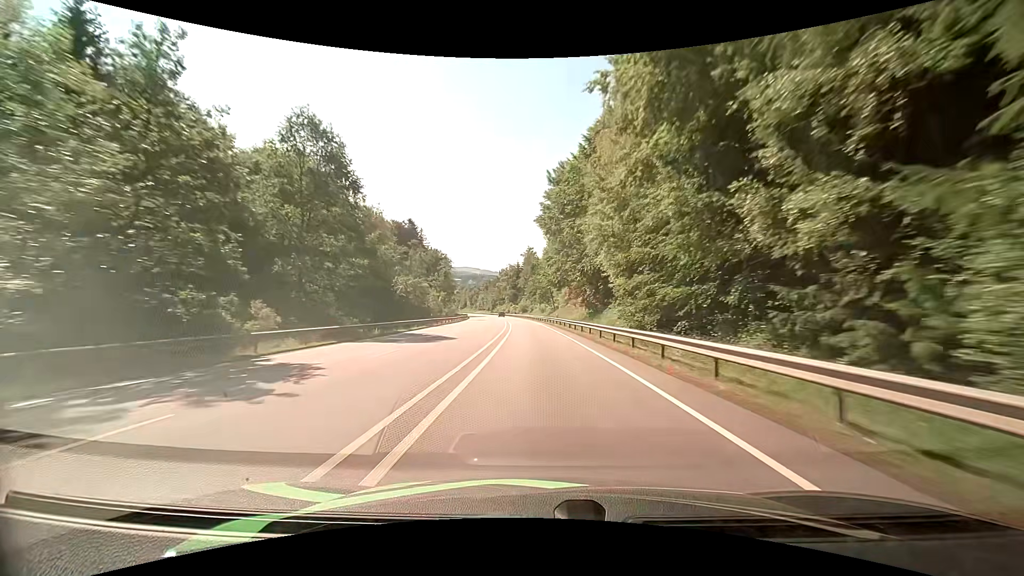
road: primary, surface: asphalt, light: Day
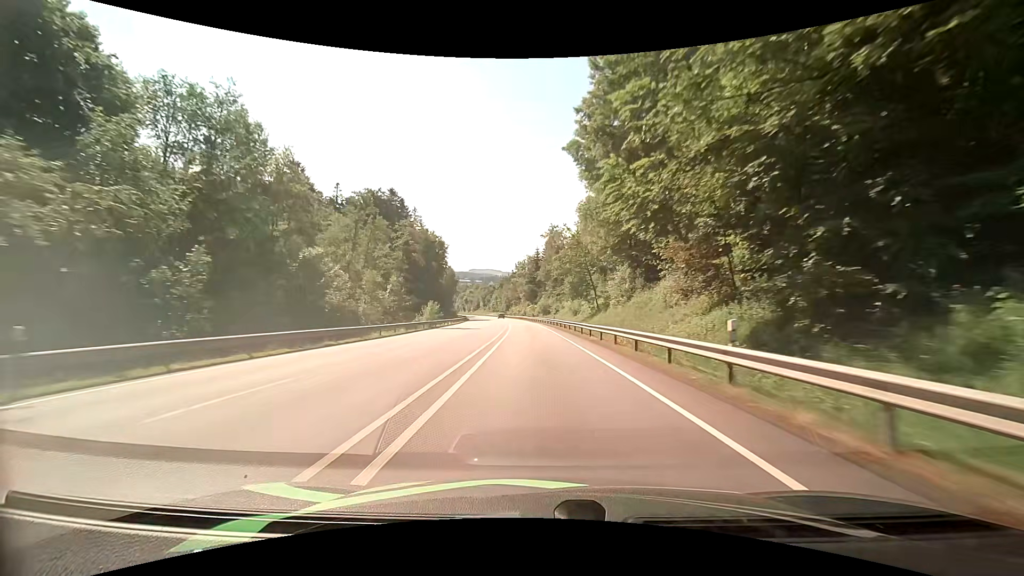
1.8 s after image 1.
(-1.2, +44.9) m; -3°
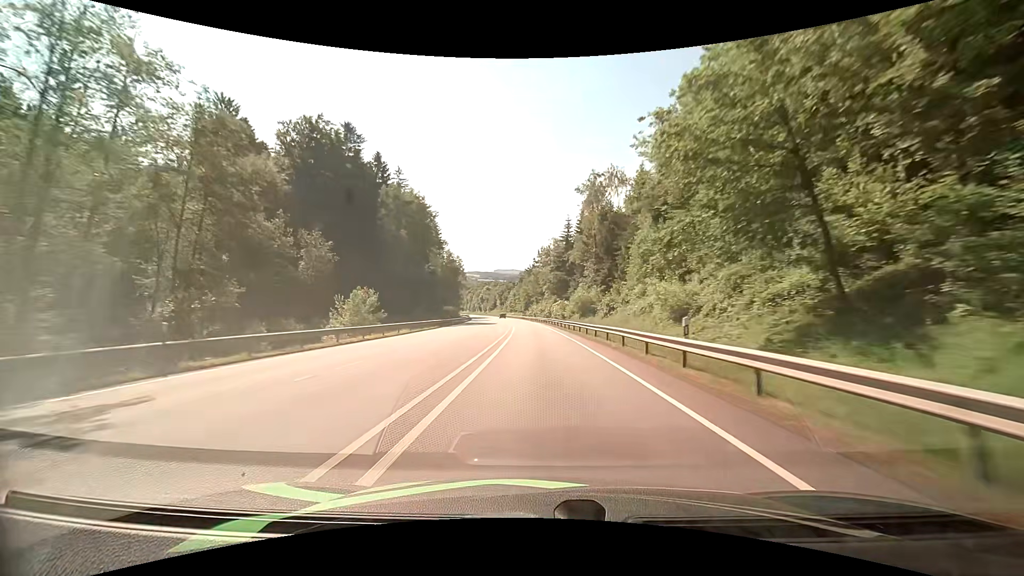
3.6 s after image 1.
(-1.2, +44.8) m; -3°
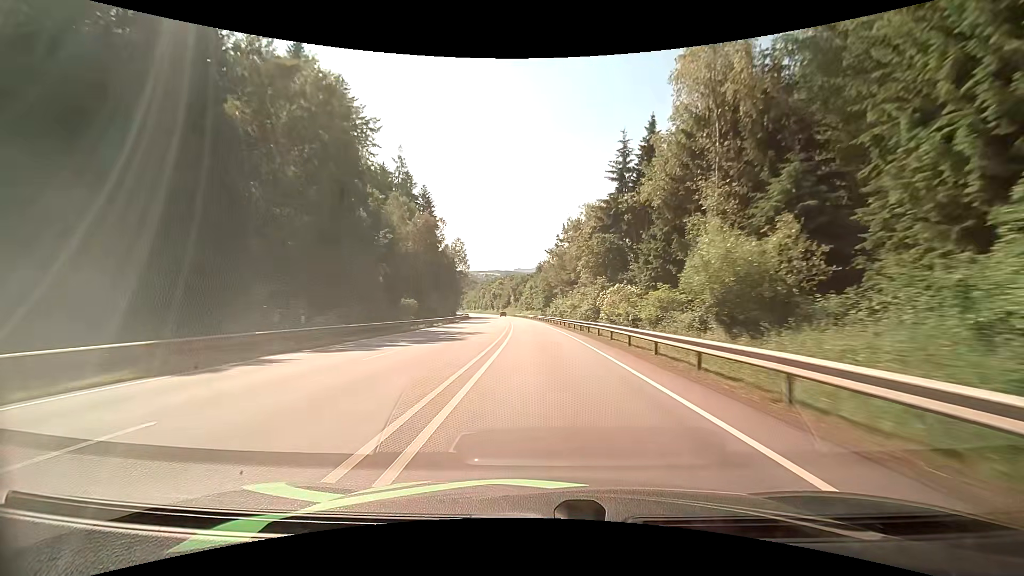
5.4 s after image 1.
(-0.8, +44.7) m; -2°
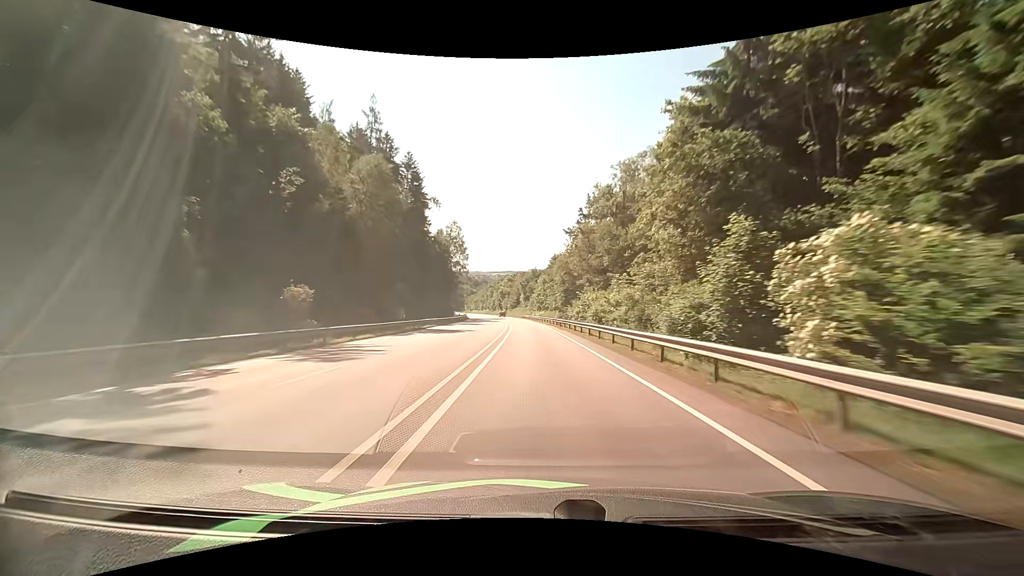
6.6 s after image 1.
(-0.3, +29.3) m; -1°
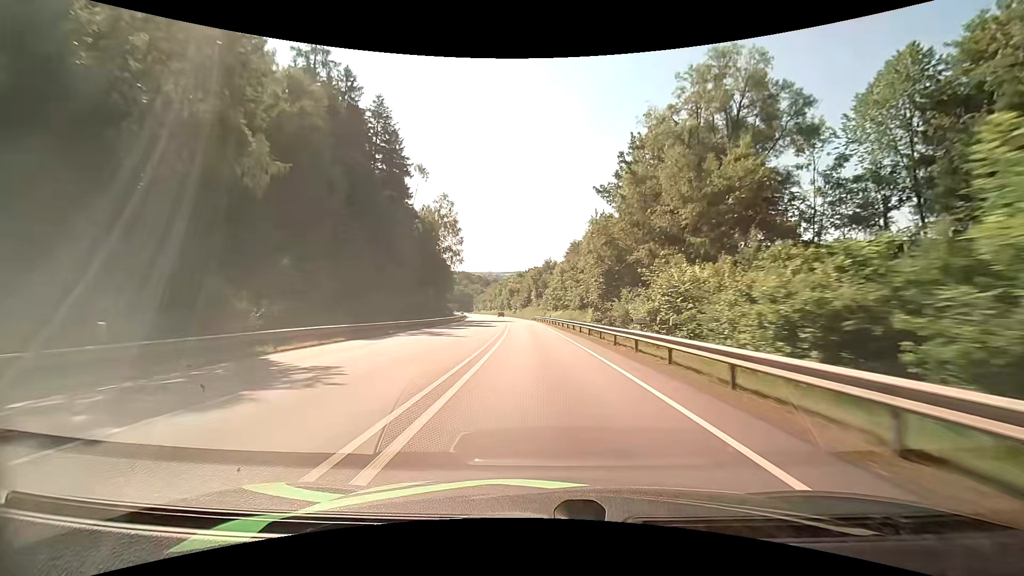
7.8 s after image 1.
(-0.5, +28.9) m; -2°
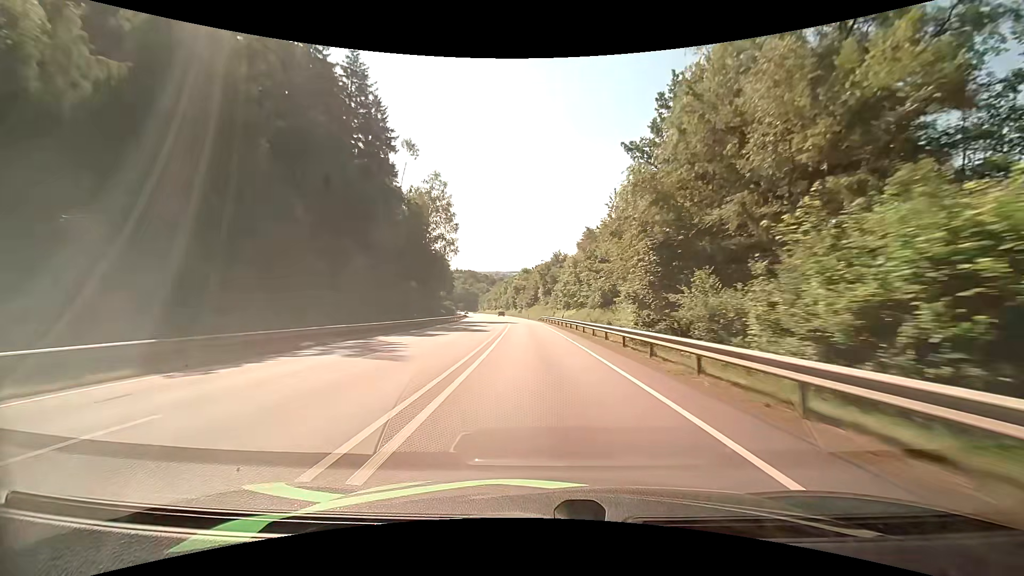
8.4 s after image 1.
(-0.2, +14.3) m; -1°
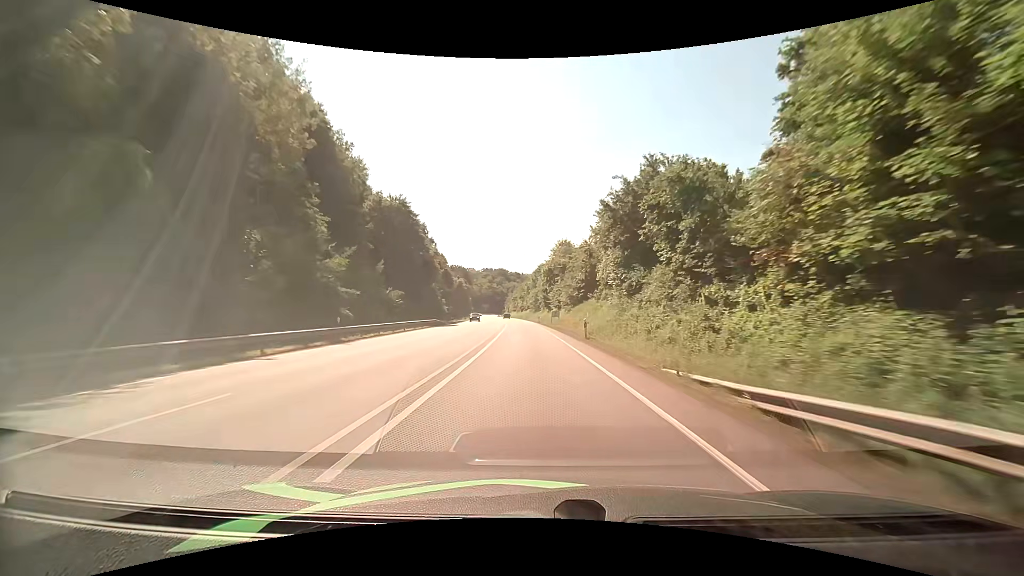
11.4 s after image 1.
(-2.5, +70.9) m; -4°
(0, +10) (0, +20) (-1, +30) (-1, +40) (-2, +50) (-2, +60) (-3, +70) (-4, +80) (-5, +90) (-5, +100) m
